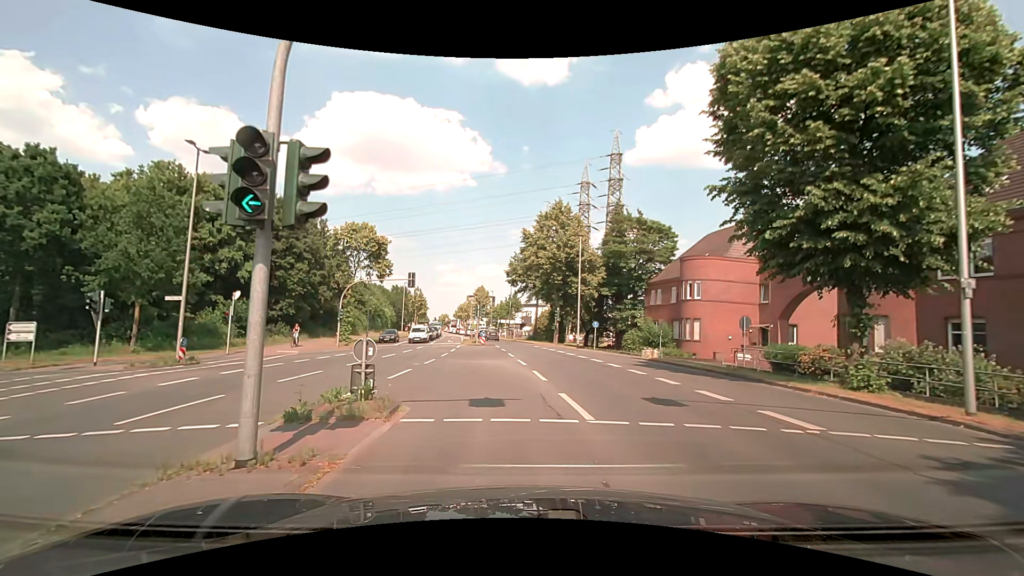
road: secondary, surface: asphalt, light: Day
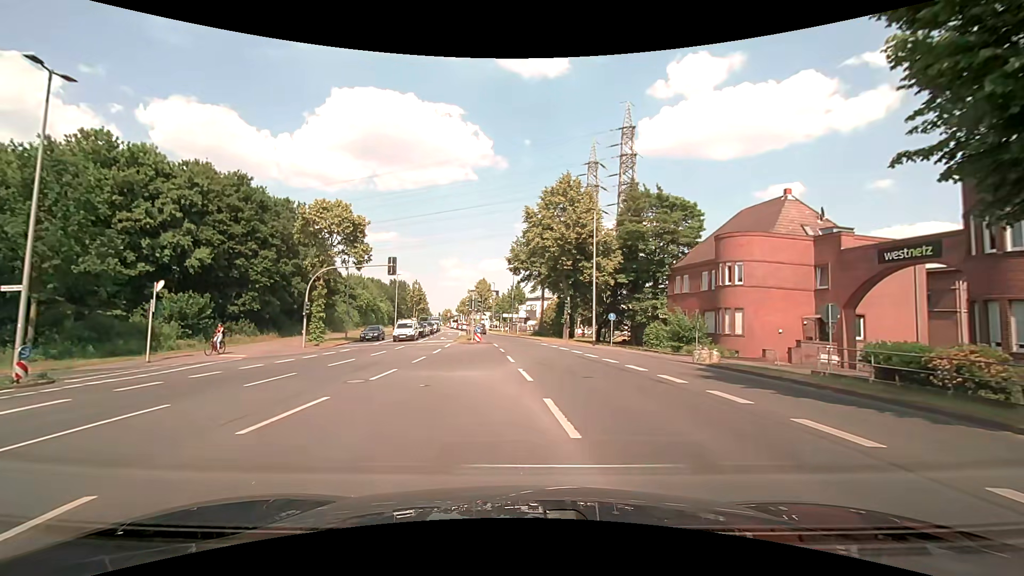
(-0.1, +7.8) m; -1°
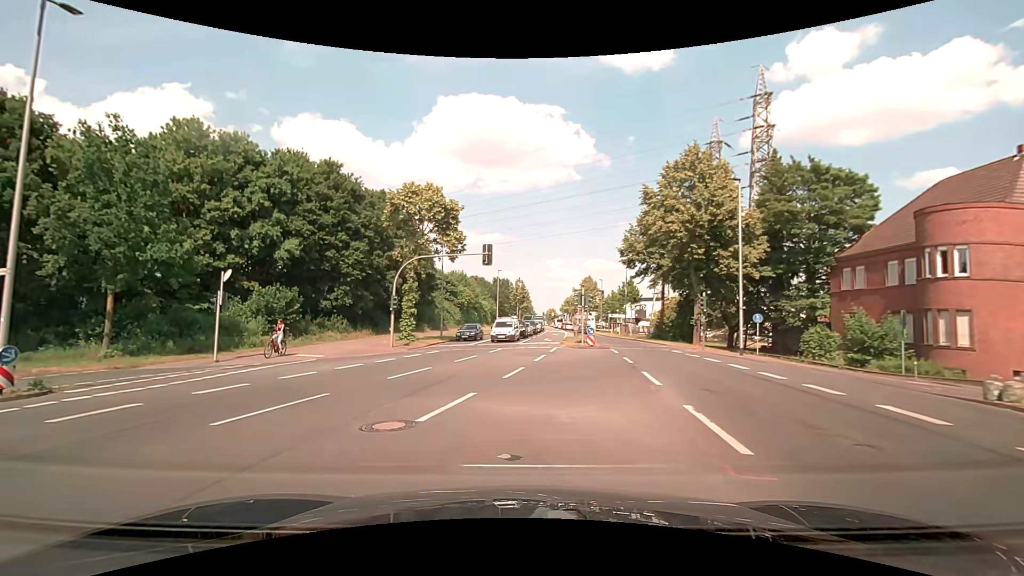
(-0.7, +6.3) m; -12°
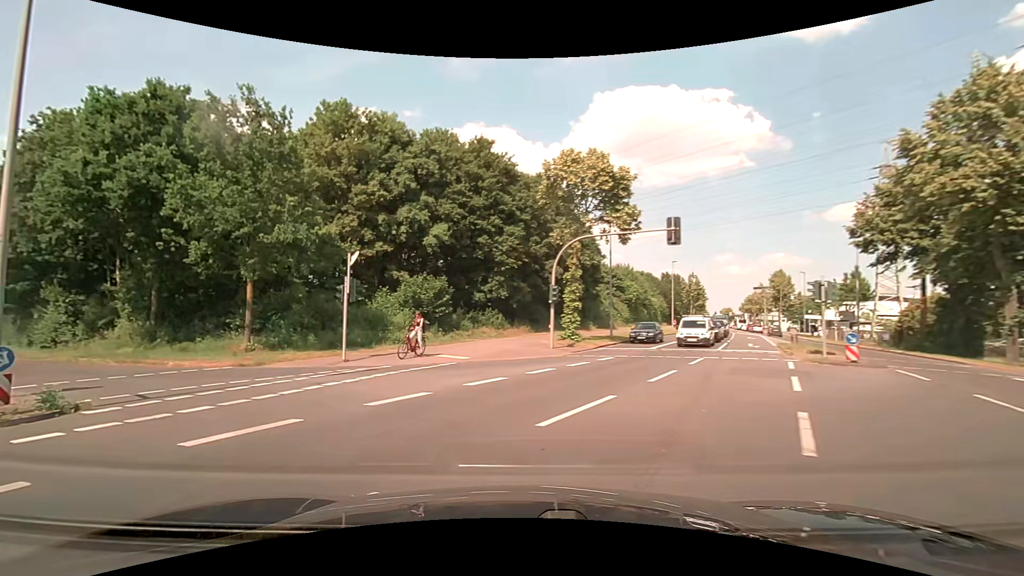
(-1.1, +6.9) m; -18°
